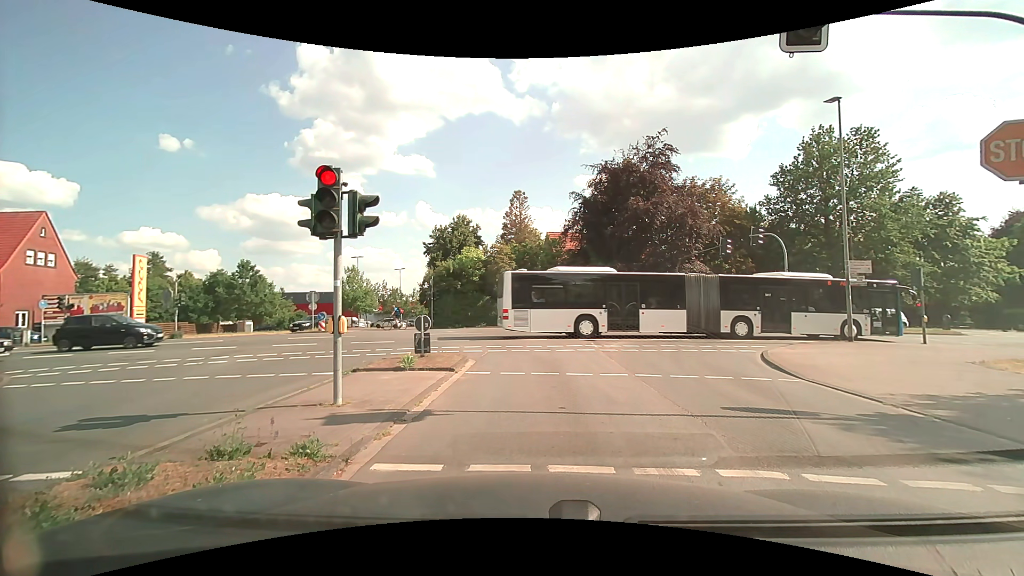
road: tertiary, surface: asphalt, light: Day
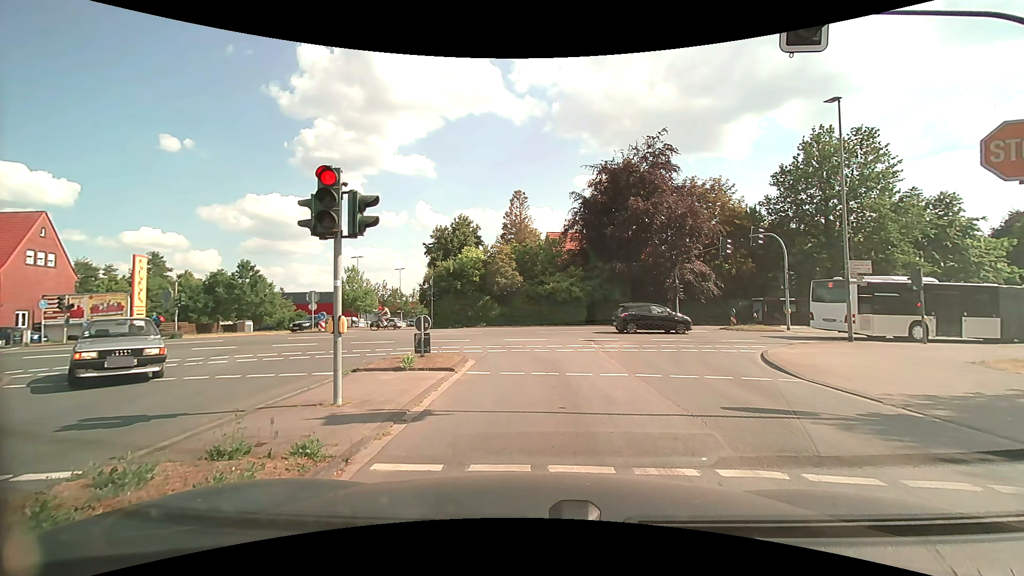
(0.0, 0.0) m; 0°
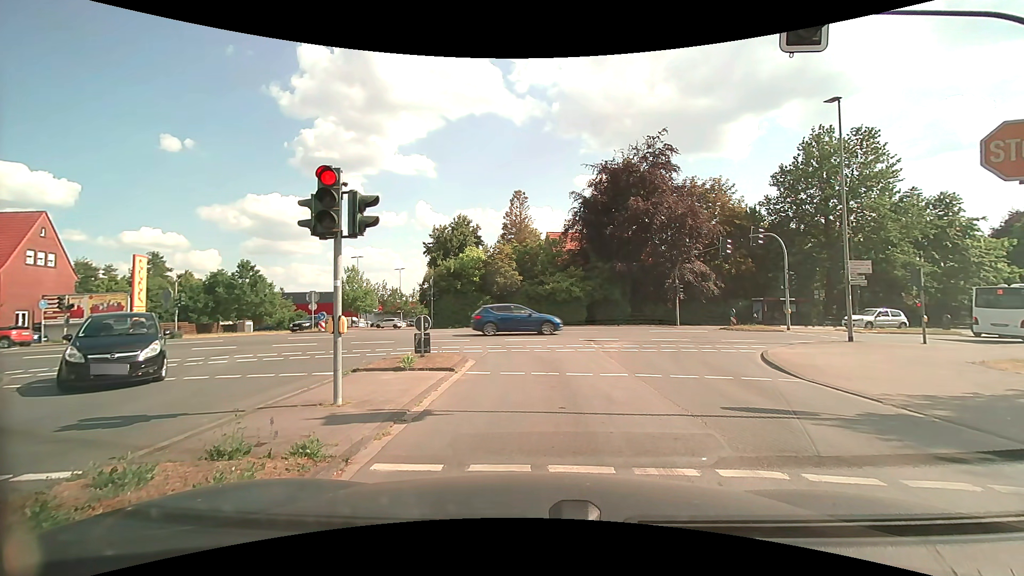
(0.0, 0.0) m; 0°
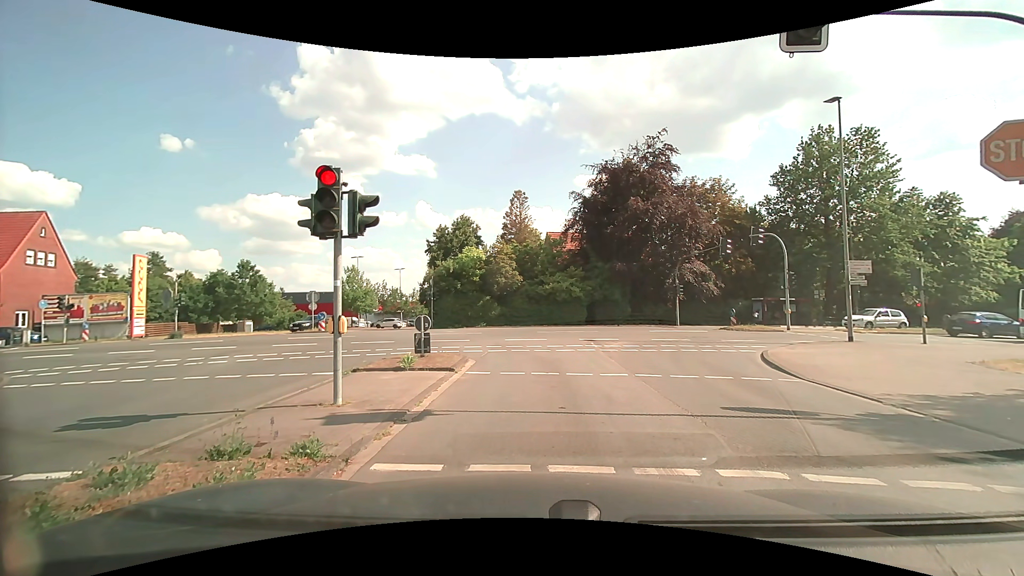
(0.0, 0.0) m; 0°
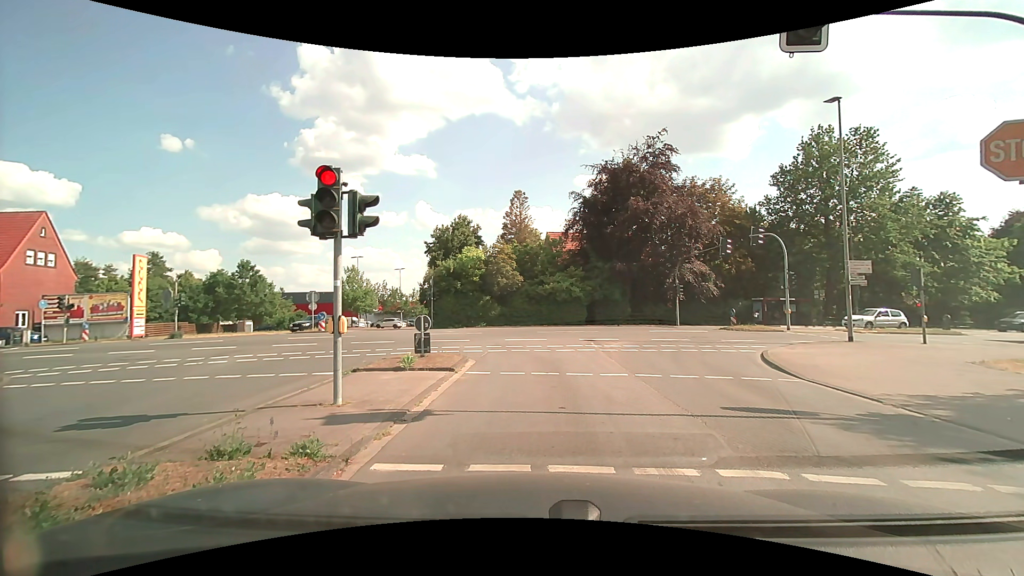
(0.0, 0.0) m; 0°
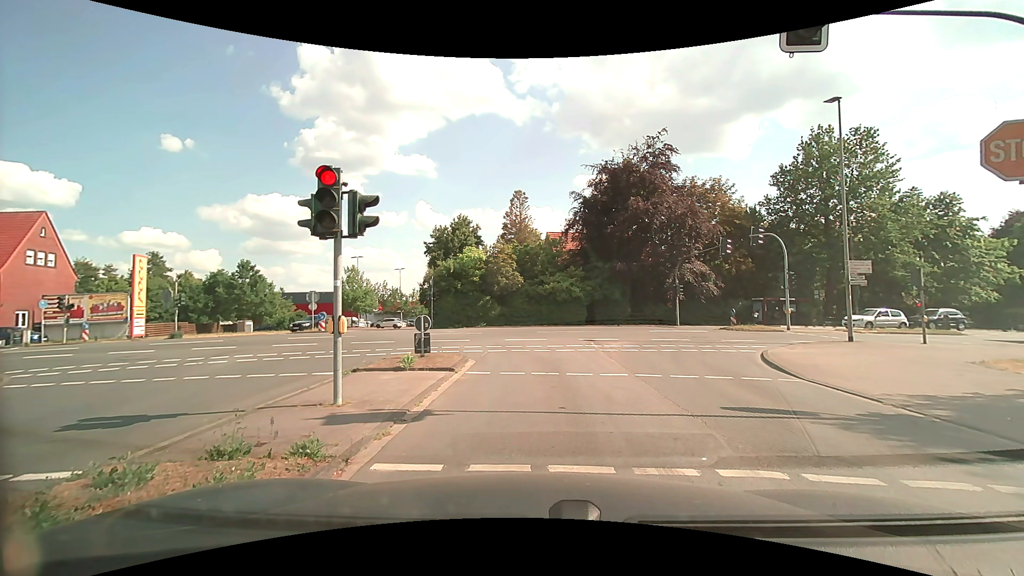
(0.0, 0.0) m; 0°
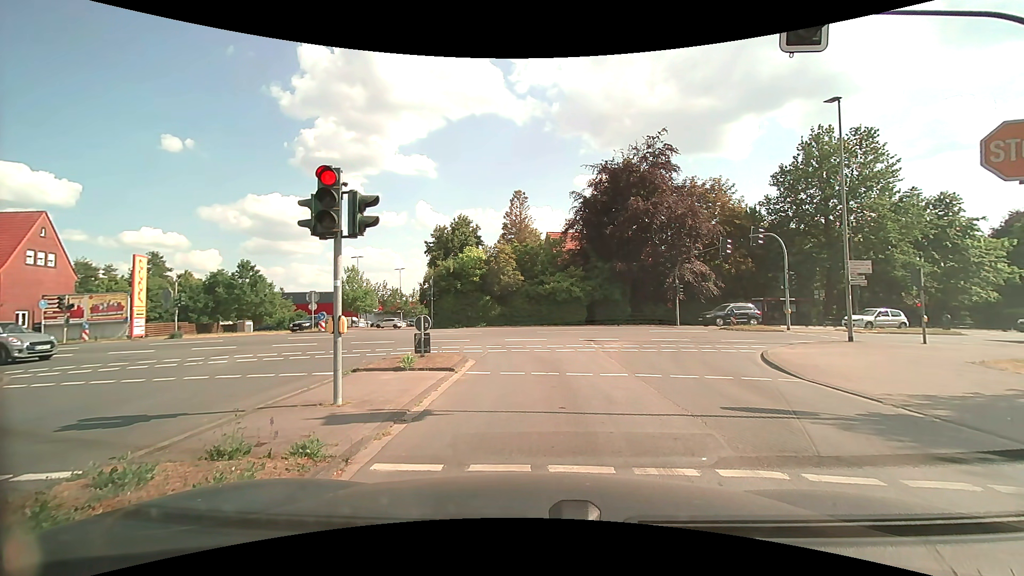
(0.0, 0.0) m; 0°
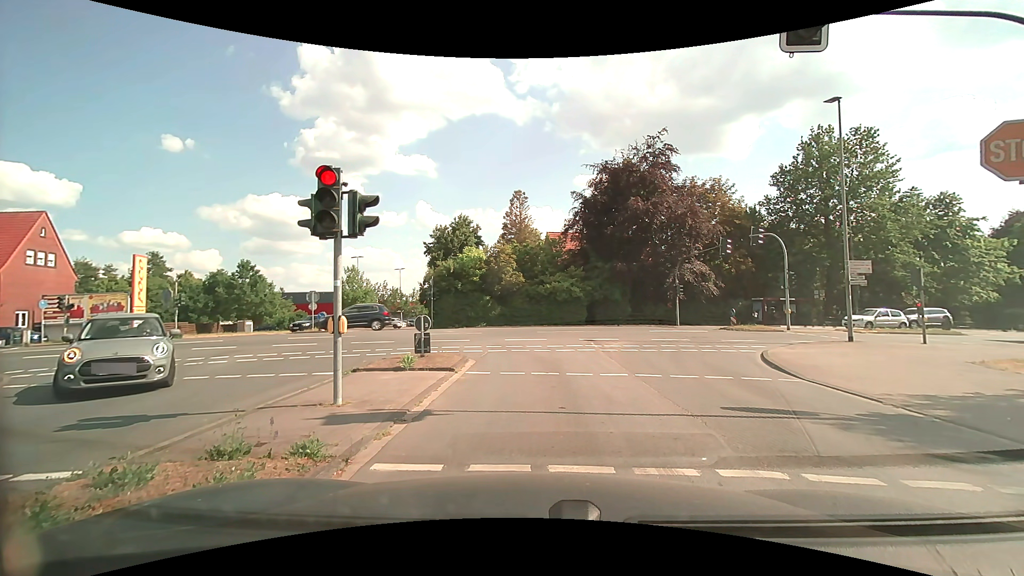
(0.0, 0.0) m; 0°
(0, +10) (-2, +20) (-8, +27) (-18, +30) (-28, +29) (-37, +26) (-47, +23) (-56, +19) (-66, +16) (-75, +13) m
